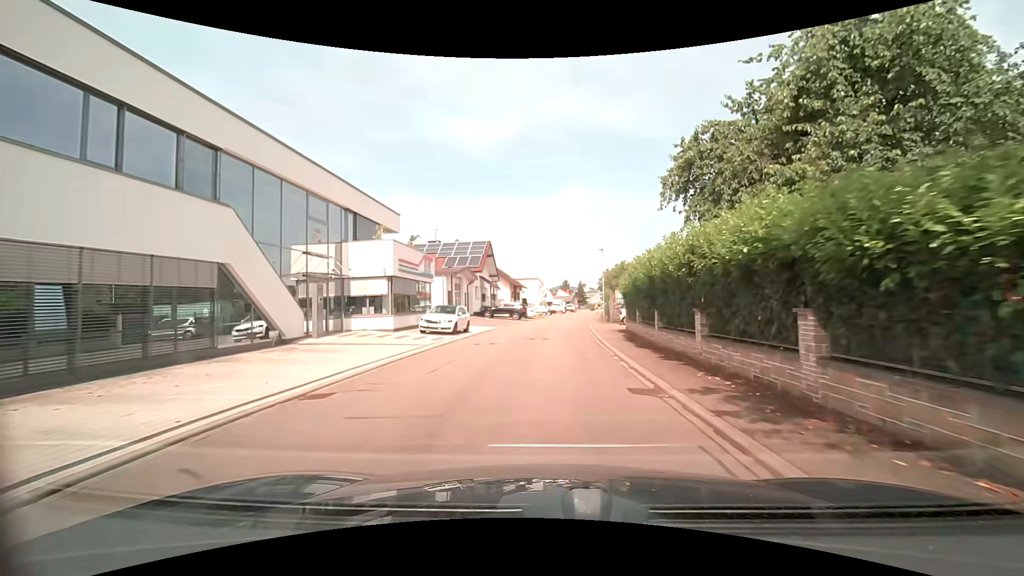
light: Day
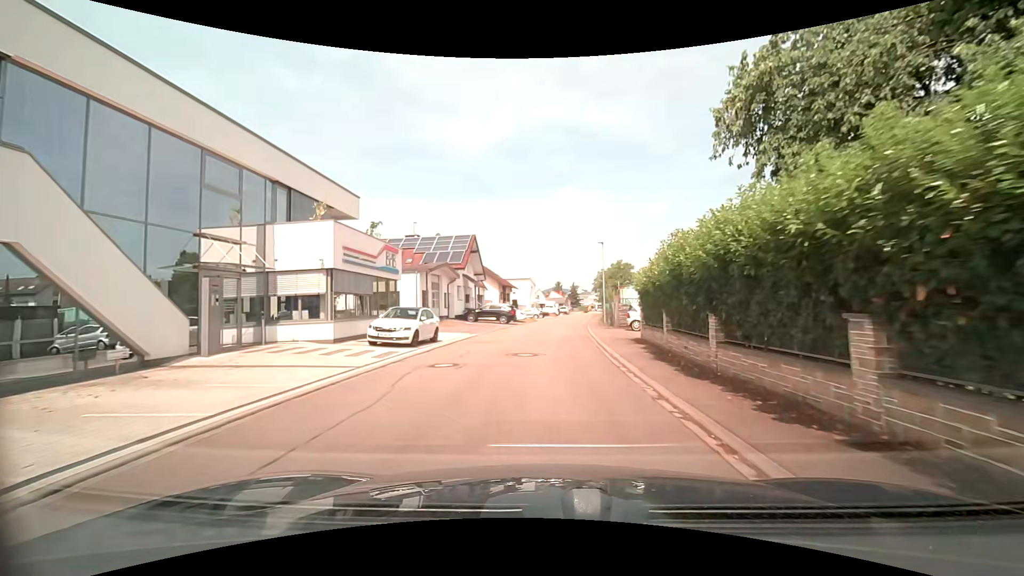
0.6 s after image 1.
(0.0, +6.2) m; +1°
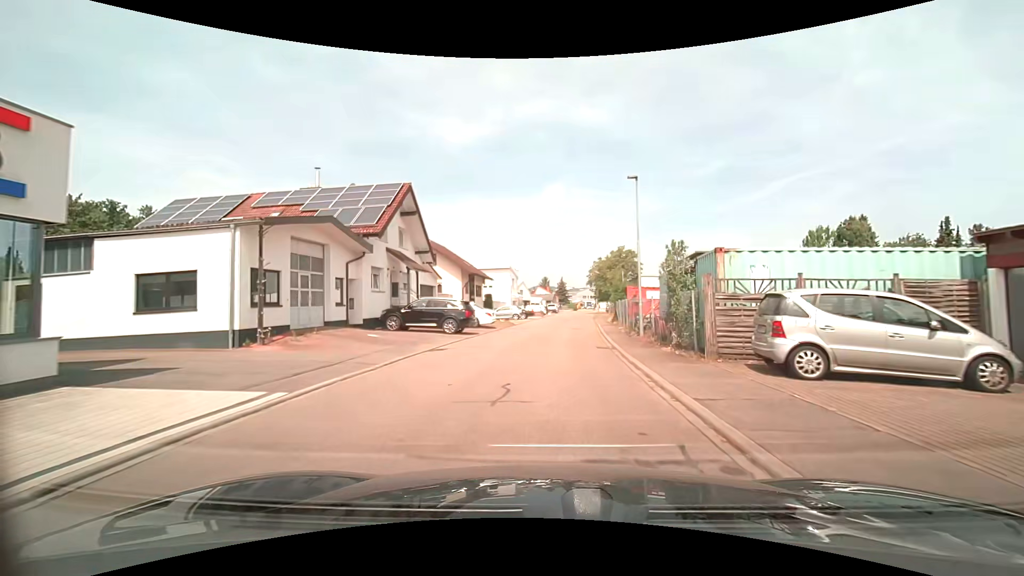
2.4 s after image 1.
(+0.3, +19.3) m; +2°
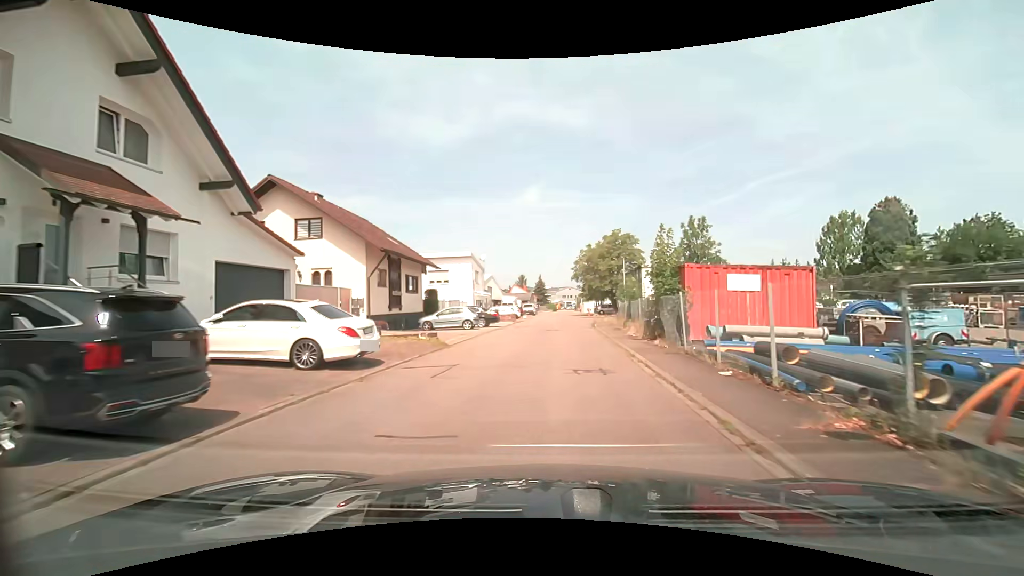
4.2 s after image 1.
(+0.2, +18.8) m; +2°
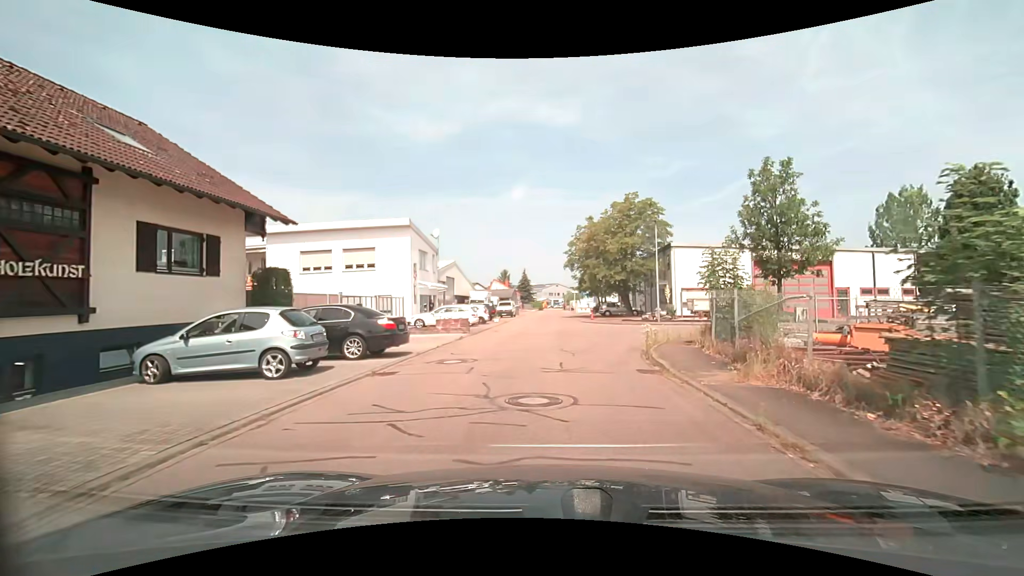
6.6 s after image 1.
(+0.4, +20.0) m; +2°
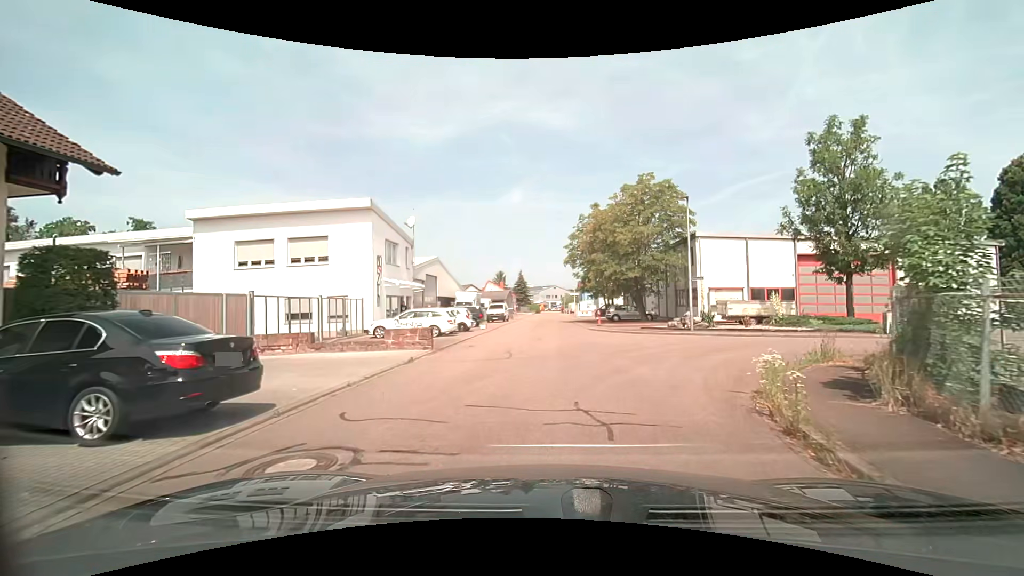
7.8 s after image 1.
(0.0, +7.3) m; 0°
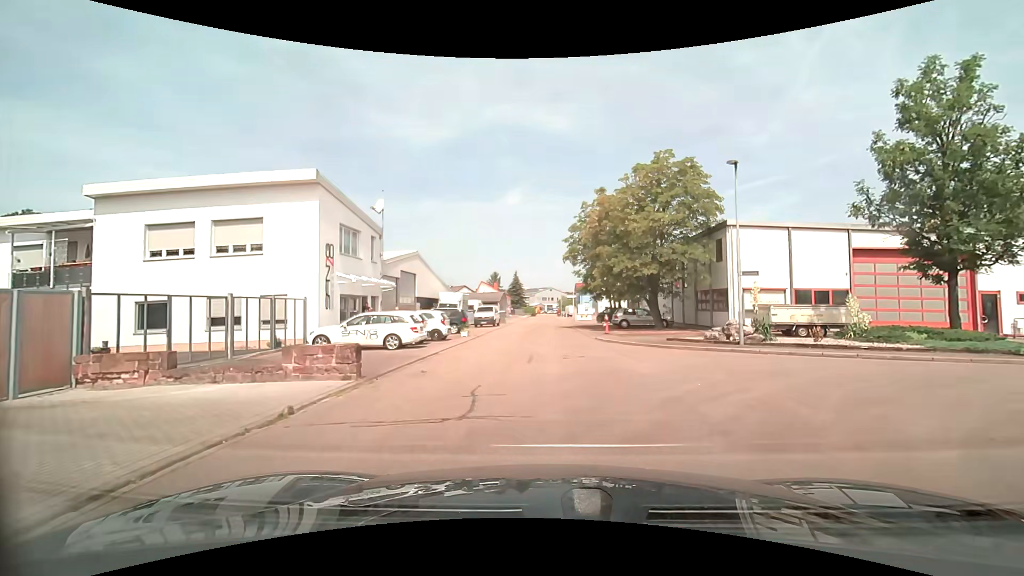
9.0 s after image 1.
(0.0, +6.2) m; 0°
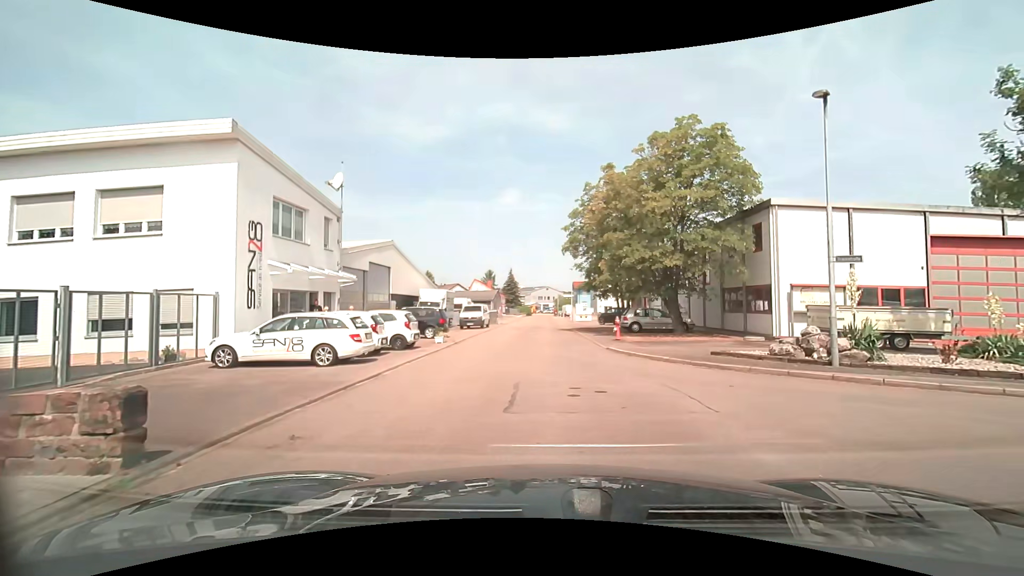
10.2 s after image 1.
(0.0, +5.6) m; 0°
(0, +10) (0, +20) (0, +30) (0, +40) (0, +50) (0, +60) (0, +70) (0, +80) (0, +90) (0, +100) m
